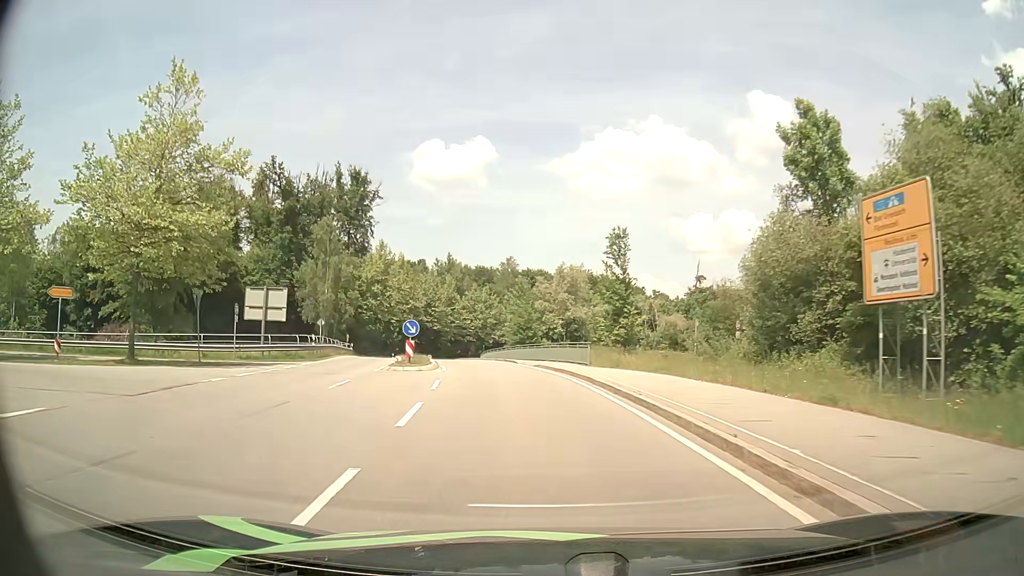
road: secondary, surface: asphalt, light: Day
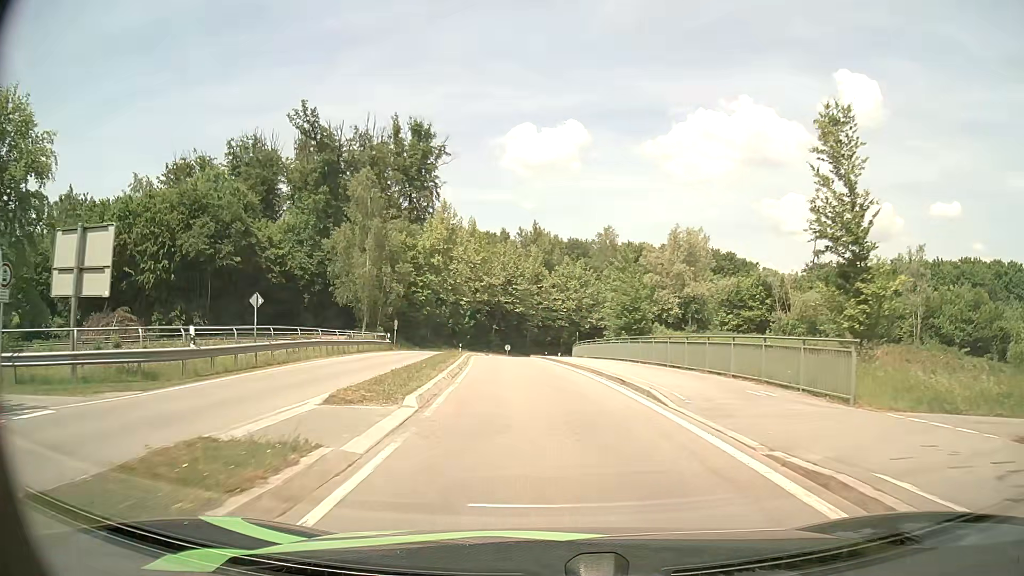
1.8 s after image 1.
(-1.6, +22.2) m; -8°
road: primary_link
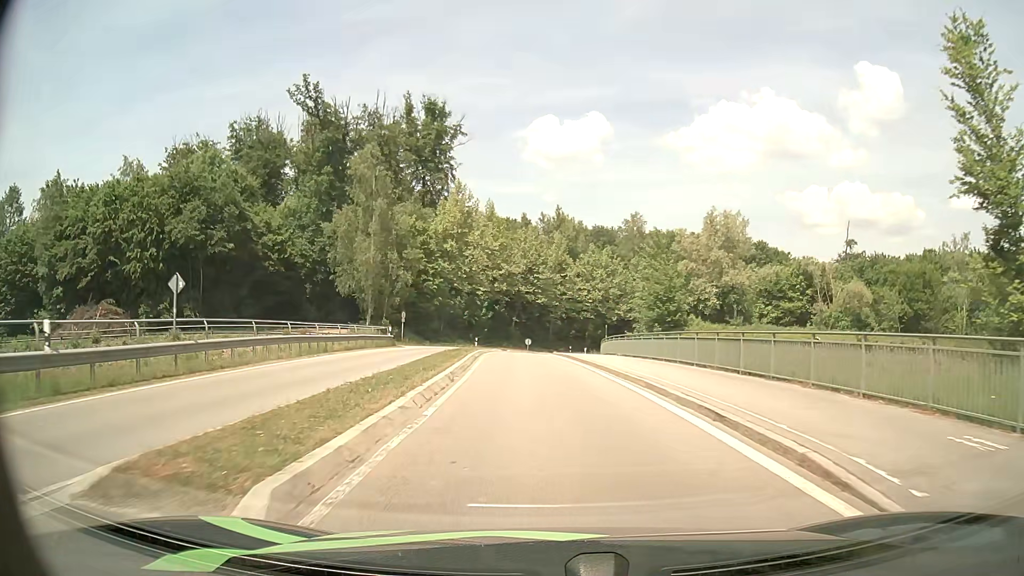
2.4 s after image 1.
(-0.1, +6.9) m; -2°
(0, +10) (-1, +20) (-1, +30) (-2, +40) (-2, +50) (-1, +60) (+1, +70) (+5, +79) (+10, +87) (+17, +95) m
